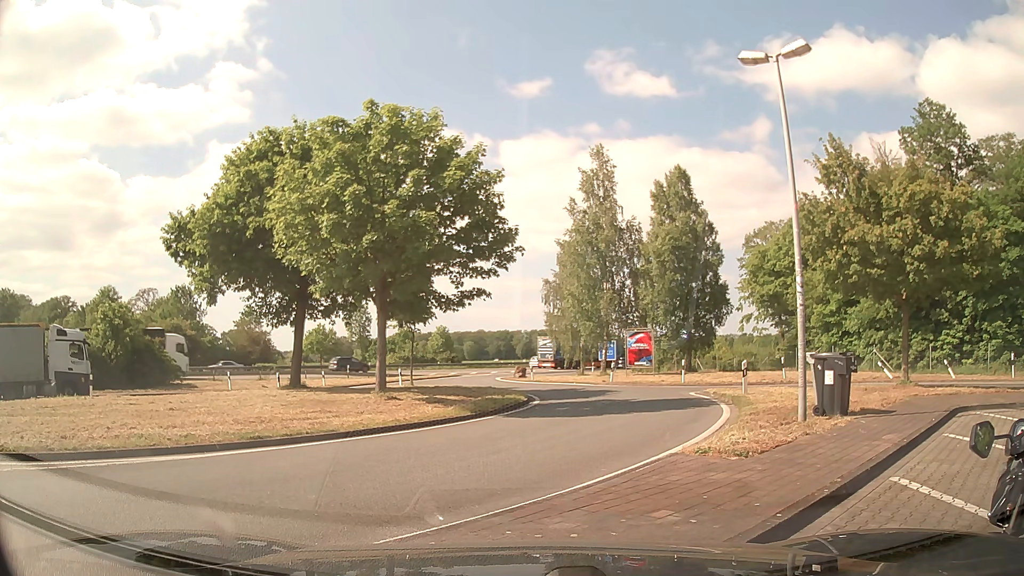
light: Day
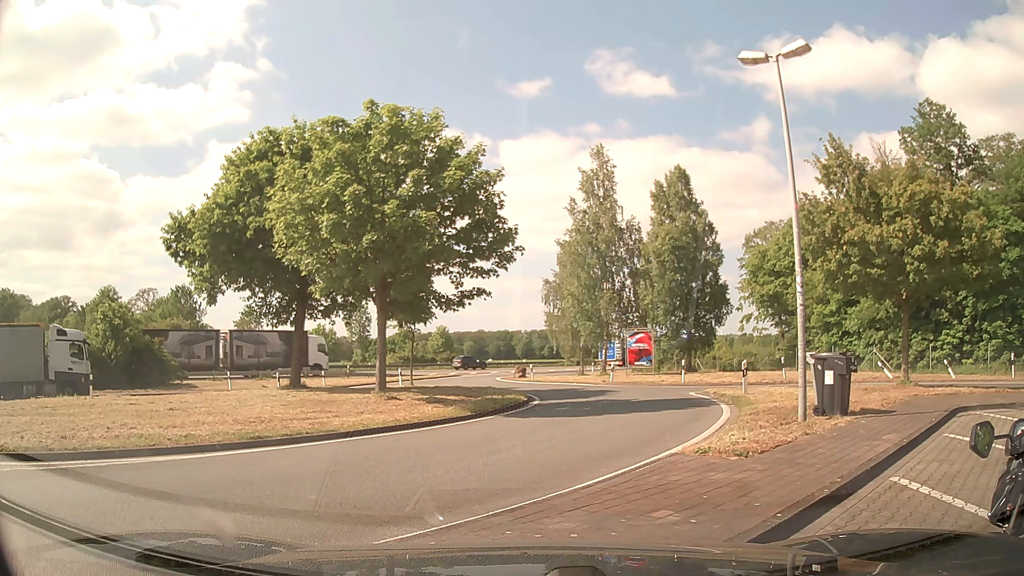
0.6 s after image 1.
(0.0, 0.0) m; 0°
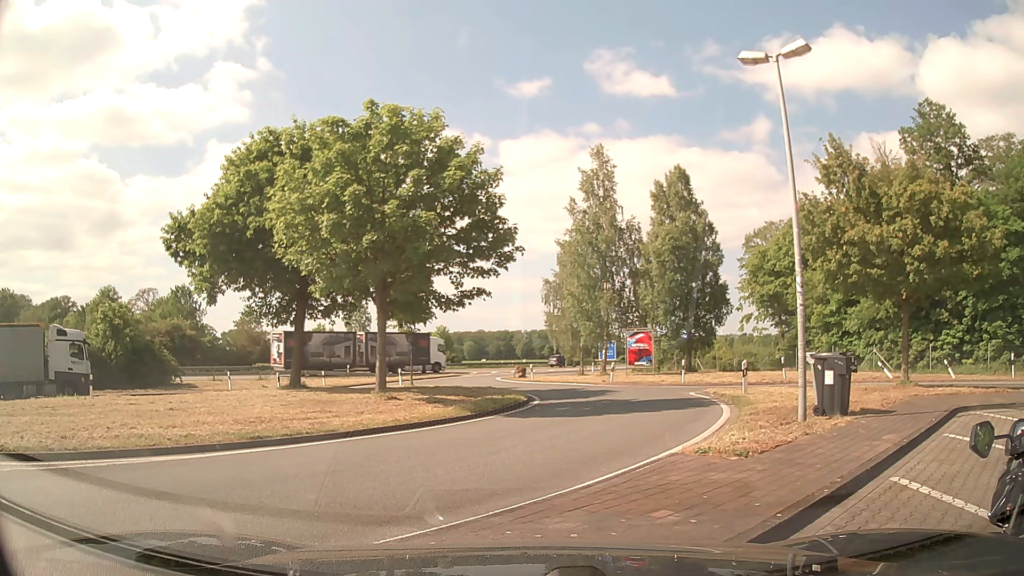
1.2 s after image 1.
(0.0, 0.0) m; 0°
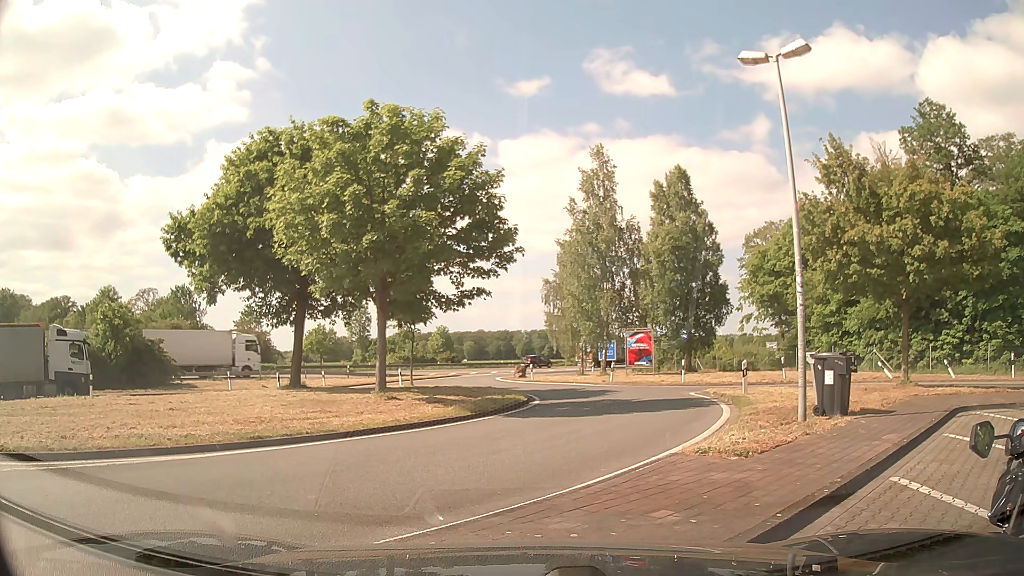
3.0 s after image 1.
(0.0, 0.0) m; 0°
